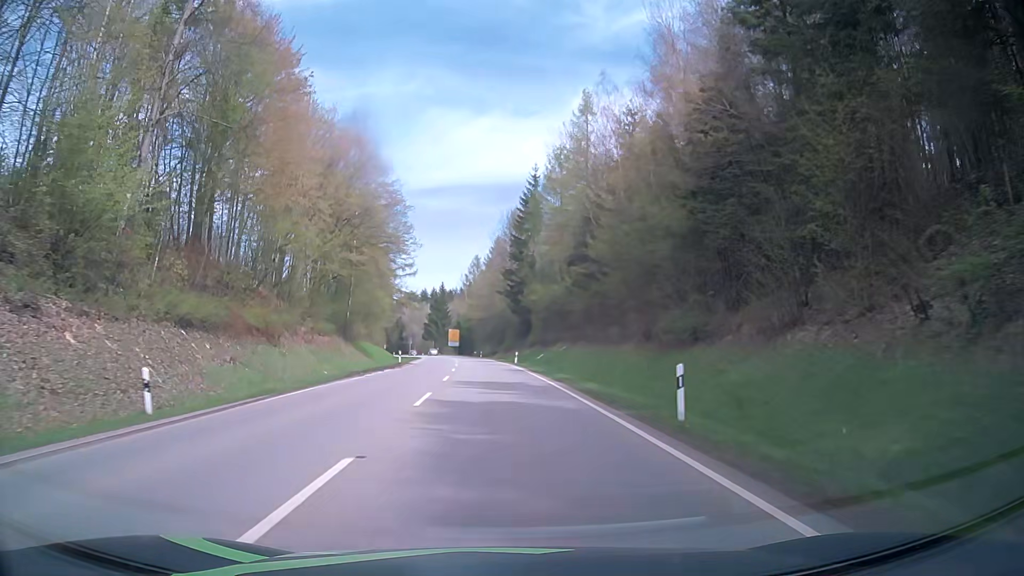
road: secondary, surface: asphalt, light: Day
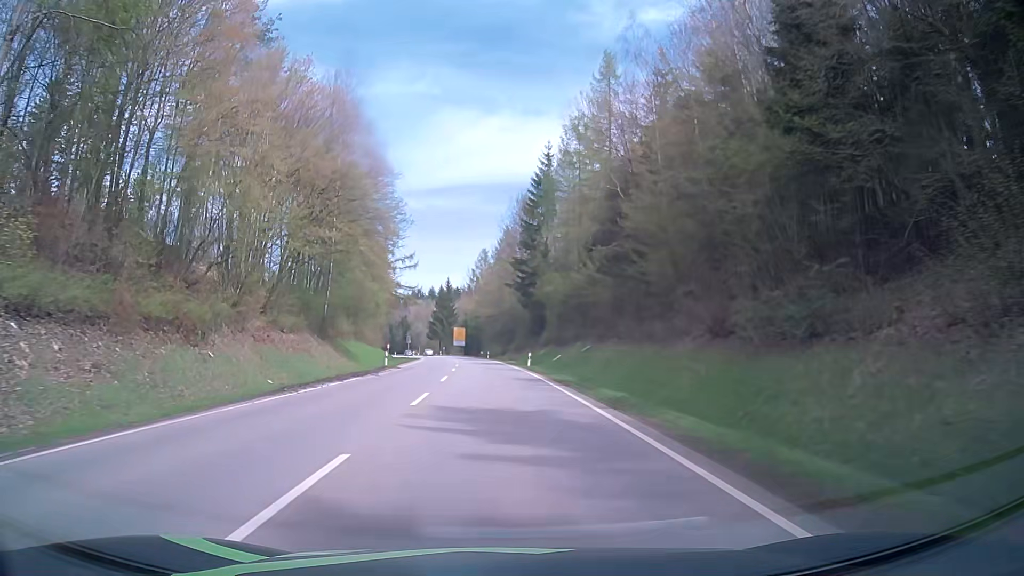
(-0.1, +11.0) m; 0°
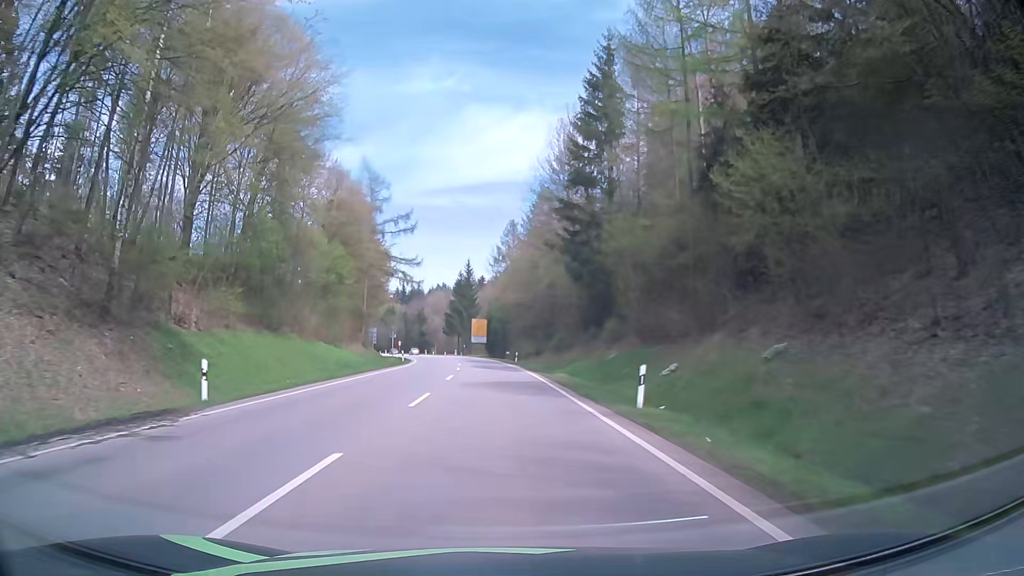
(-1.0, +33.2) m; -3°
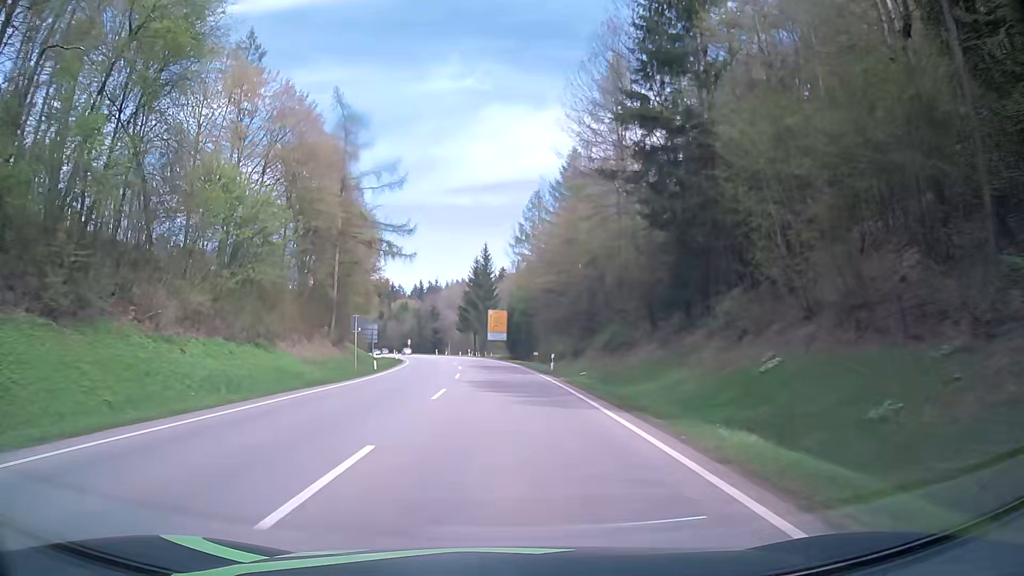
(-0.3, +22.3) m; -2°
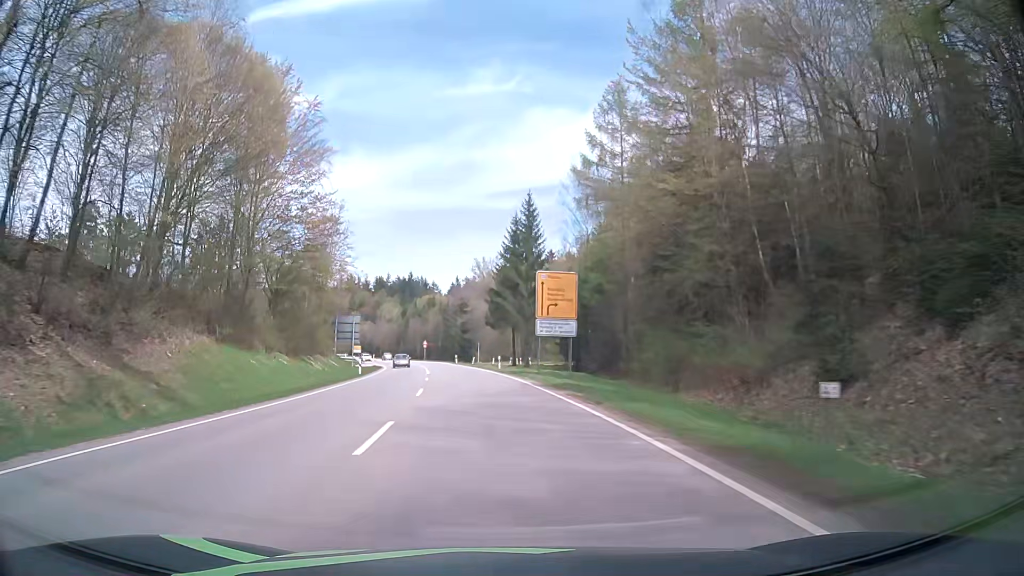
(-1.2, +44.6) m; -3°
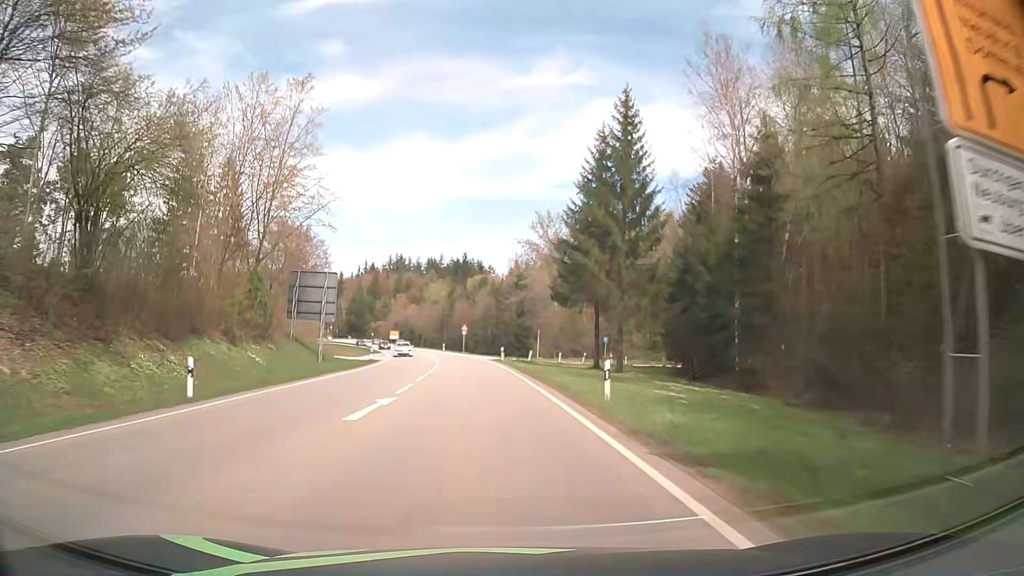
(-1.3, +33.1) m; -5°
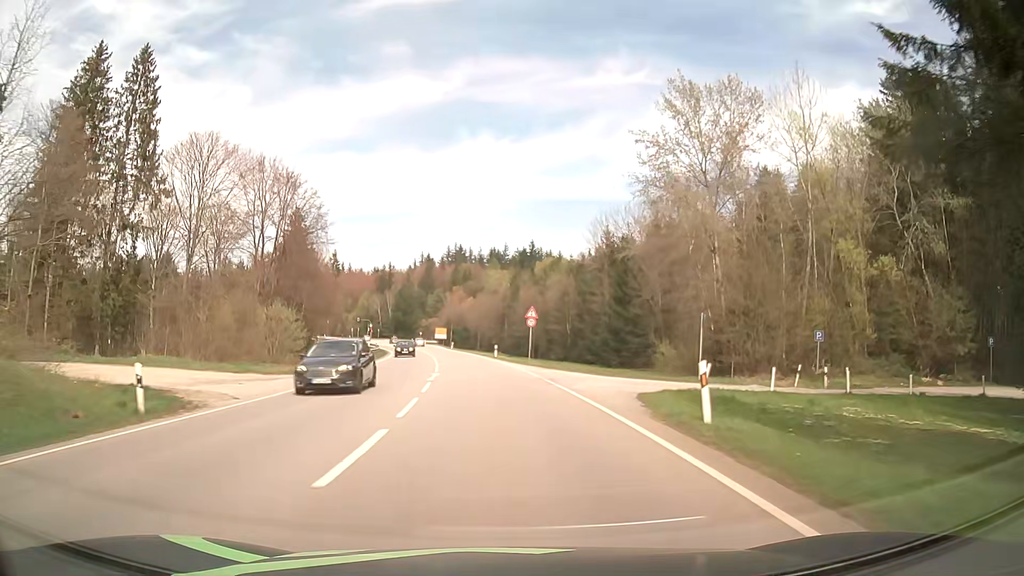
(-2.5, +42.3) m; -6°
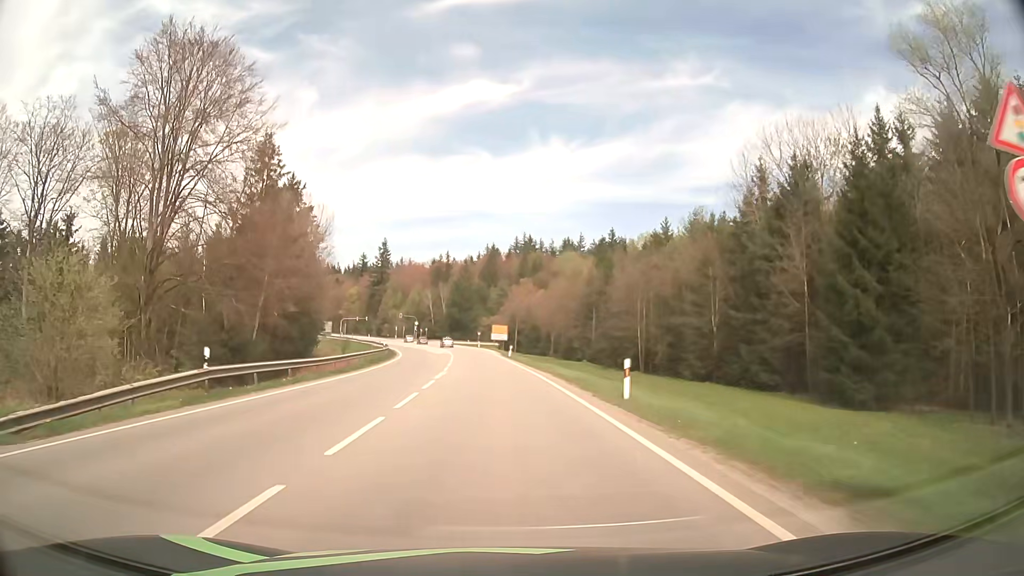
(-1.9, +40.3) m; -6°
(0, +10) (0, +20) (-1, +30) (-1, +40) (-2, +50) (-2, +60) (-3, +70) (-3, +80) (-4, +90) (-5, +100) m
